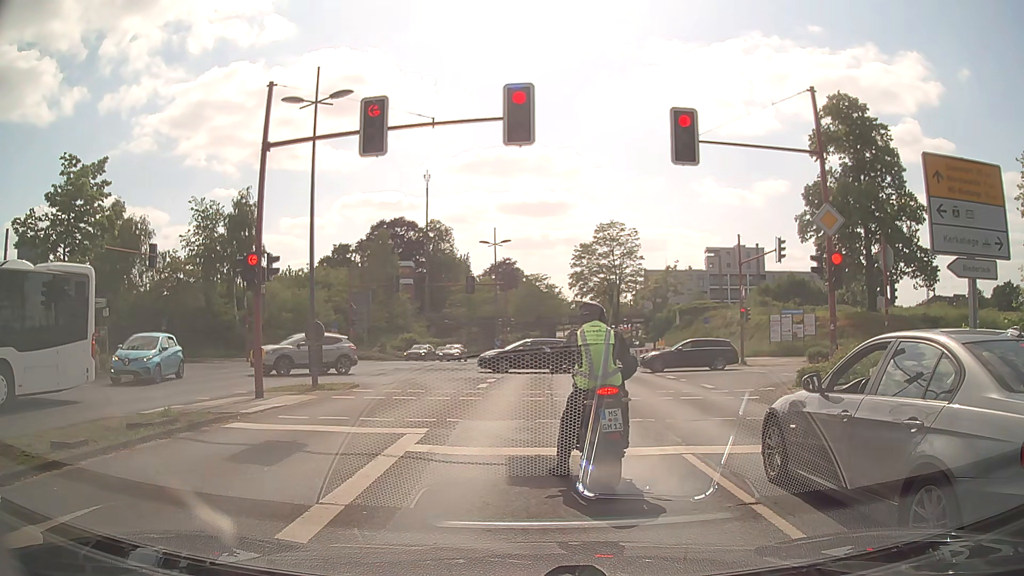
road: secondary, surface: asphalt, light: Day
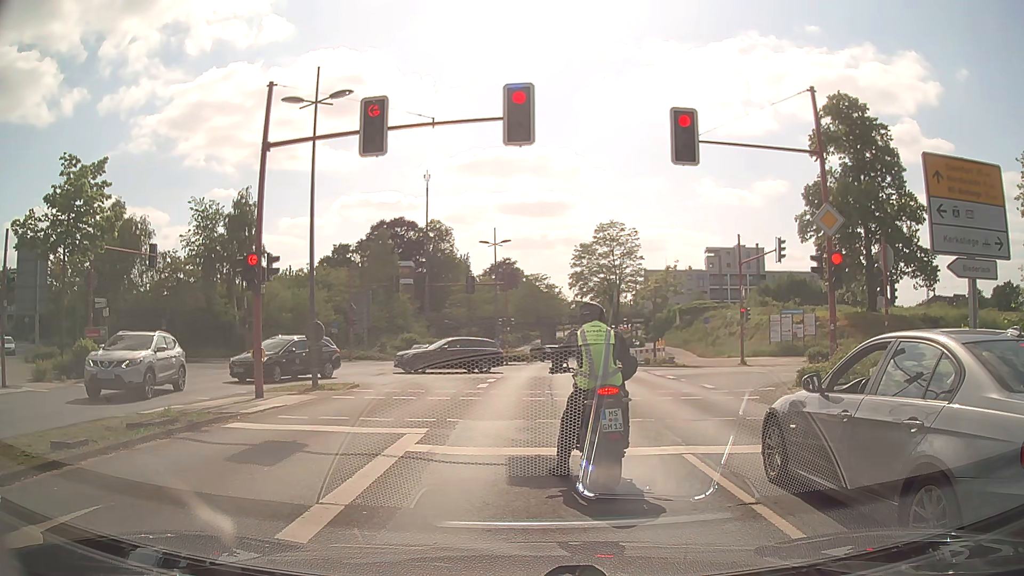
(0.0, 0.0) m; 0°
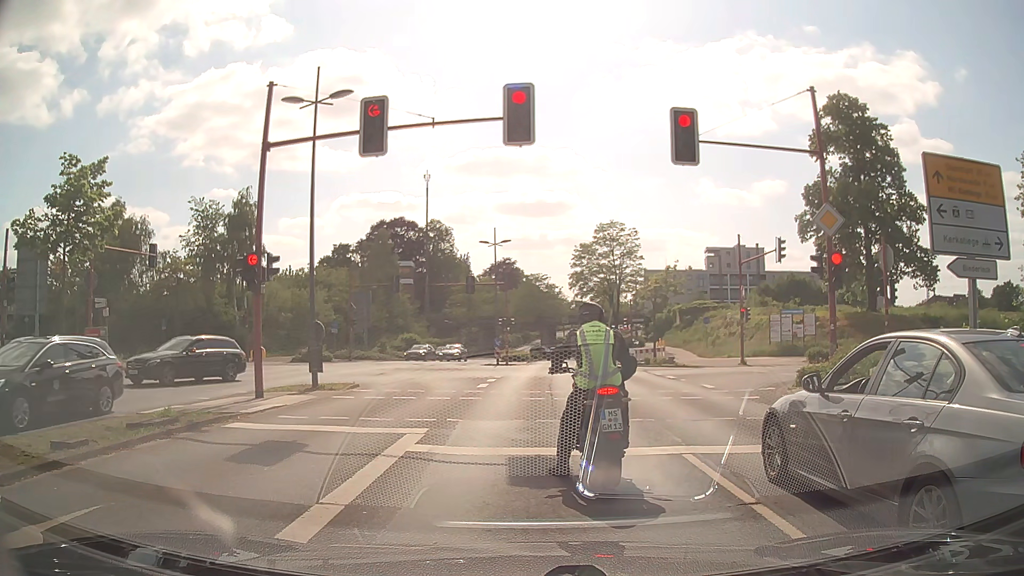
(0.0, 0.0) m; 0°
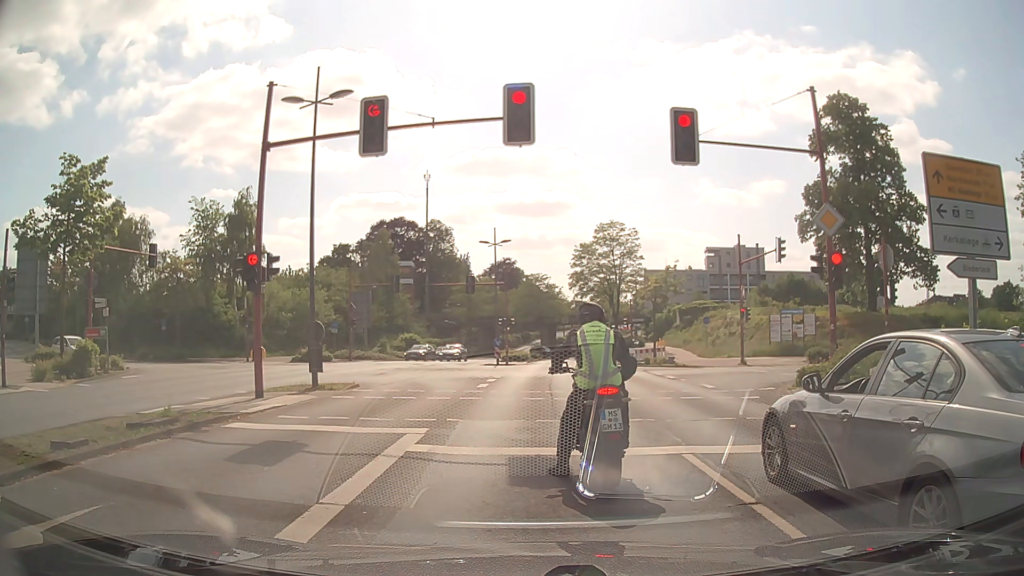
(0.0, 0.0) m; 0°
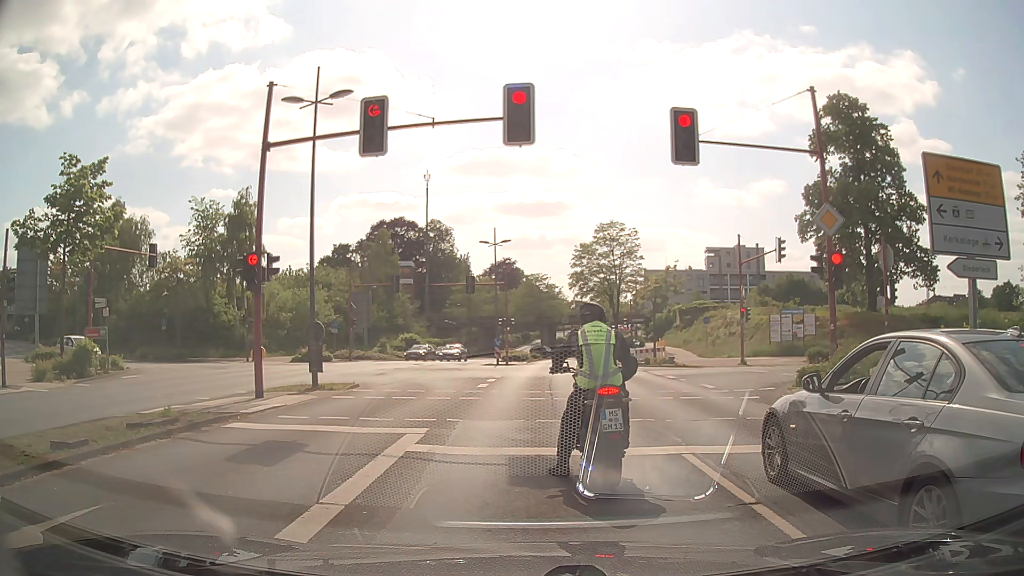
(0.0, 0.0) m; 0°
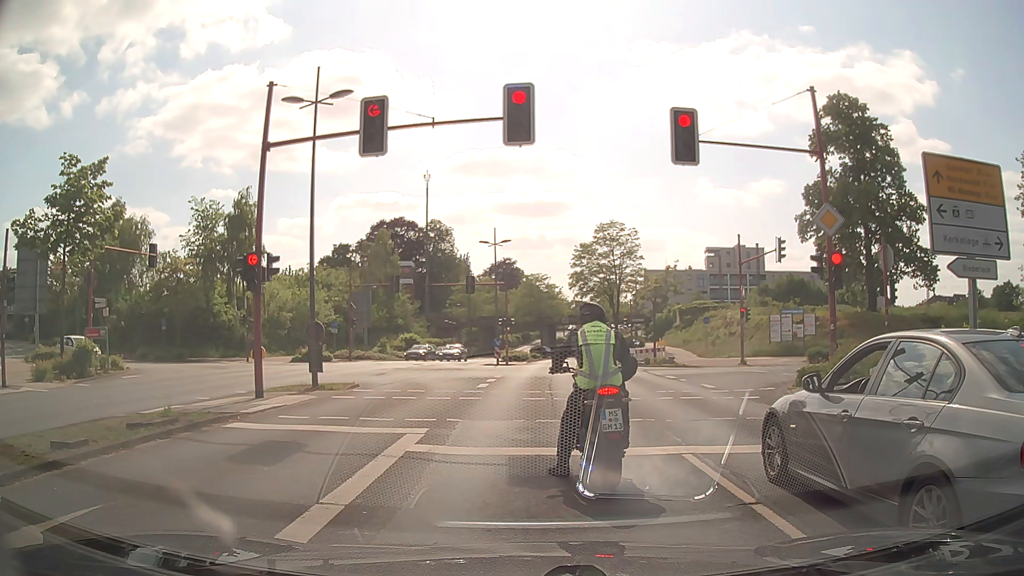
(0.0, 0.0) m; 0°
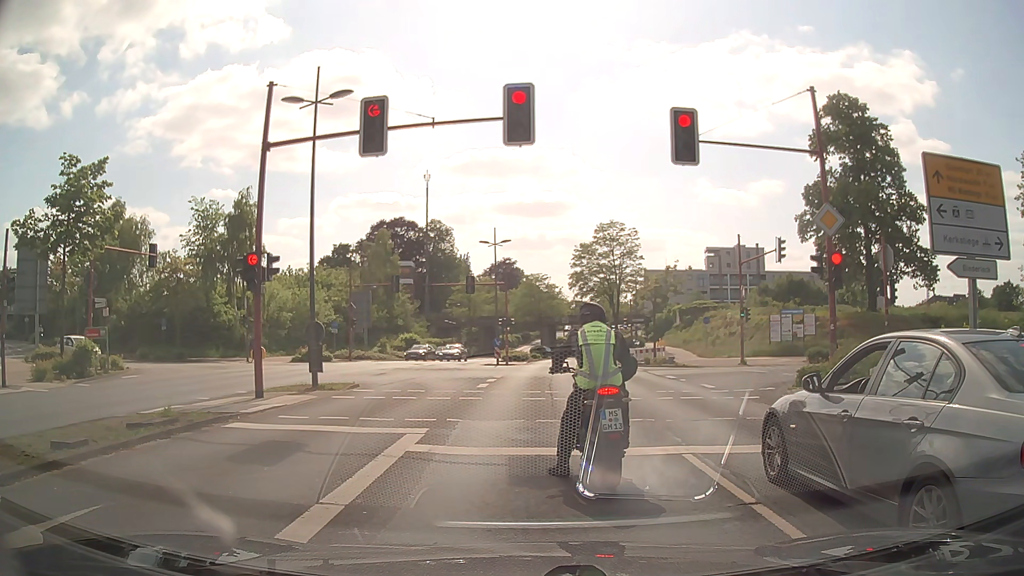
(0.0, 0.0) m; 0°
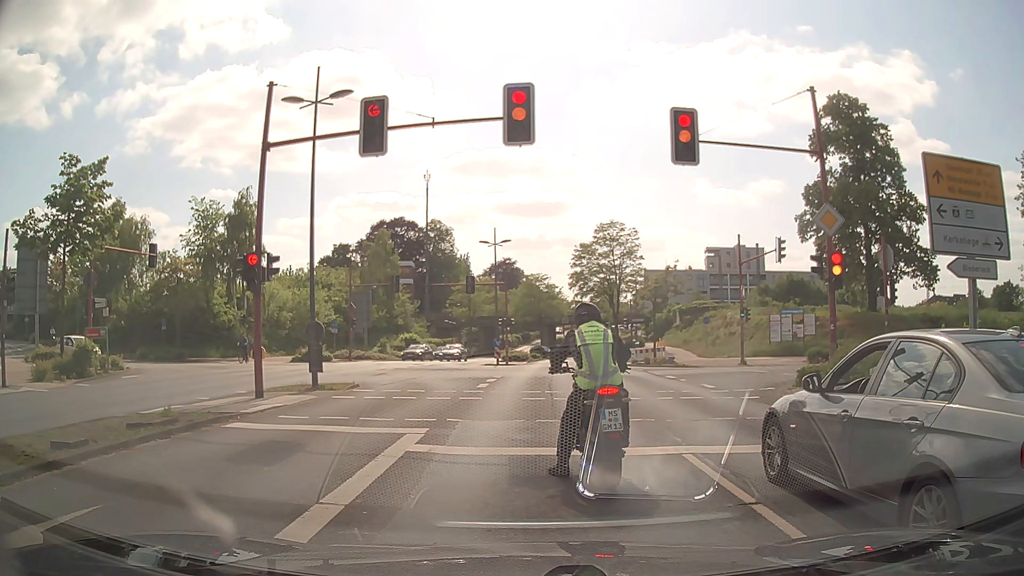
(0.0, 0.0) m; 0°
(0, +10) (0, +20) (0, +30) (0, +40) (+1, +50) (+1, +60) (+2, +70) (+2, +80) (+3, +90) (+4, +100) m
